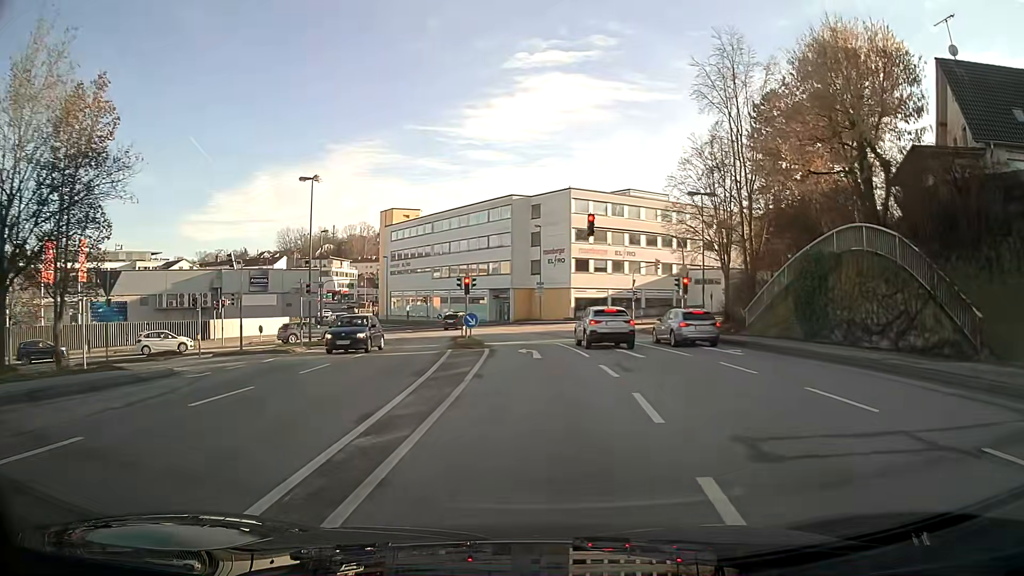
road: tertiary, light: Day
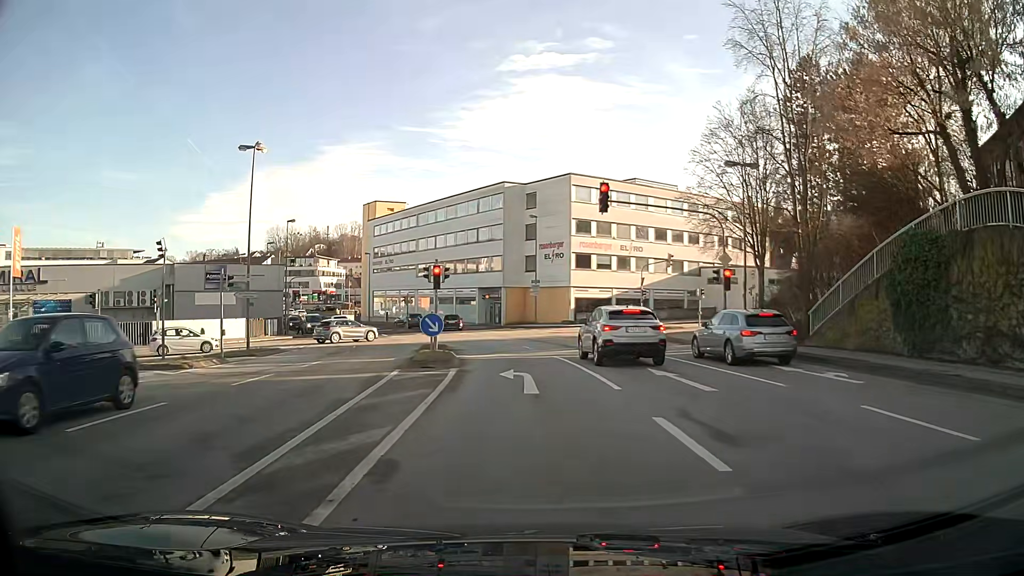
(0.0, +8.4) m; 0°
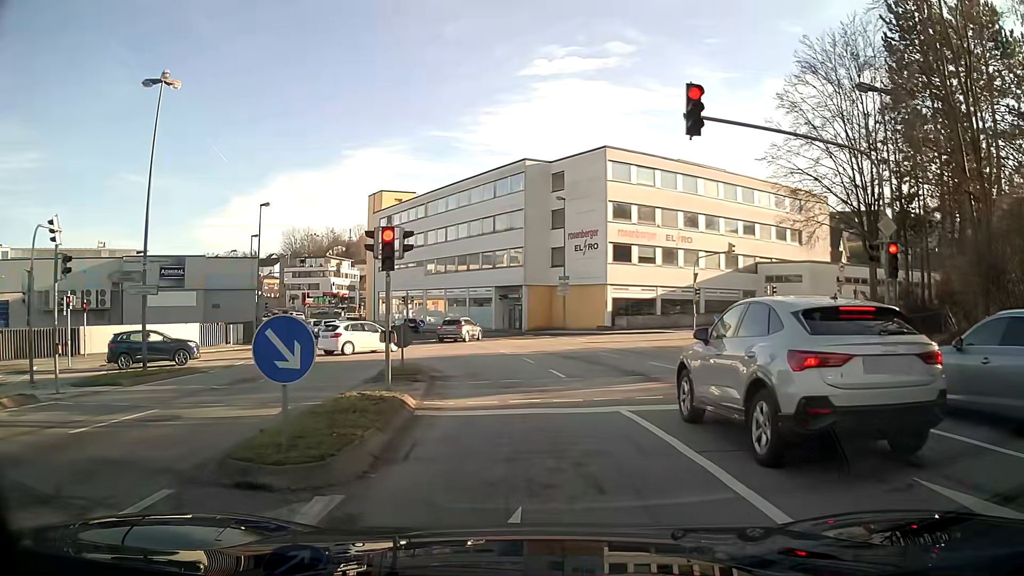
(-0.1, +11.2) m; -2°
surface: asphalt
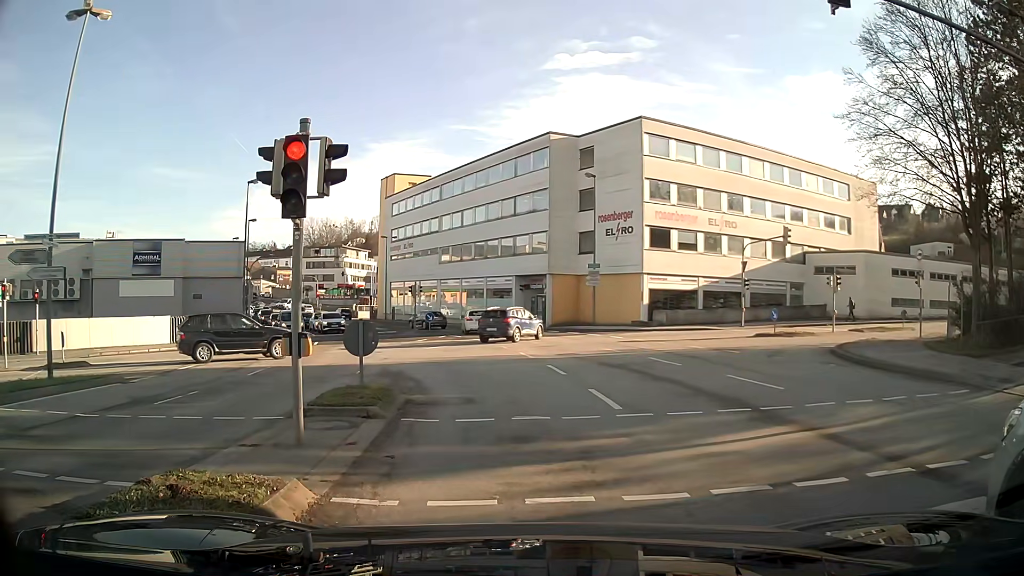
(-0.1, +6.1) m; -2°
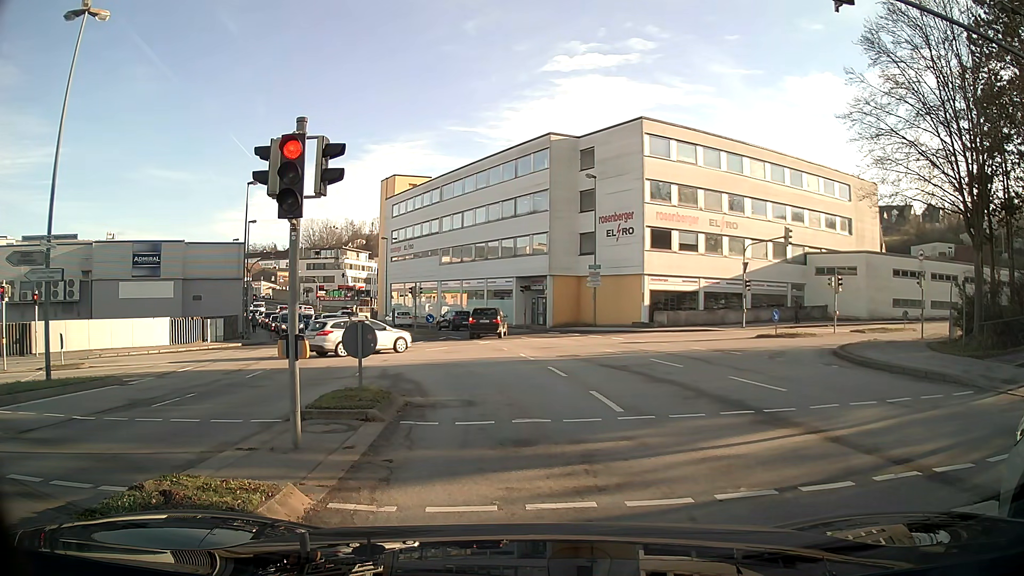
(0.0, +0.2) m; 0°
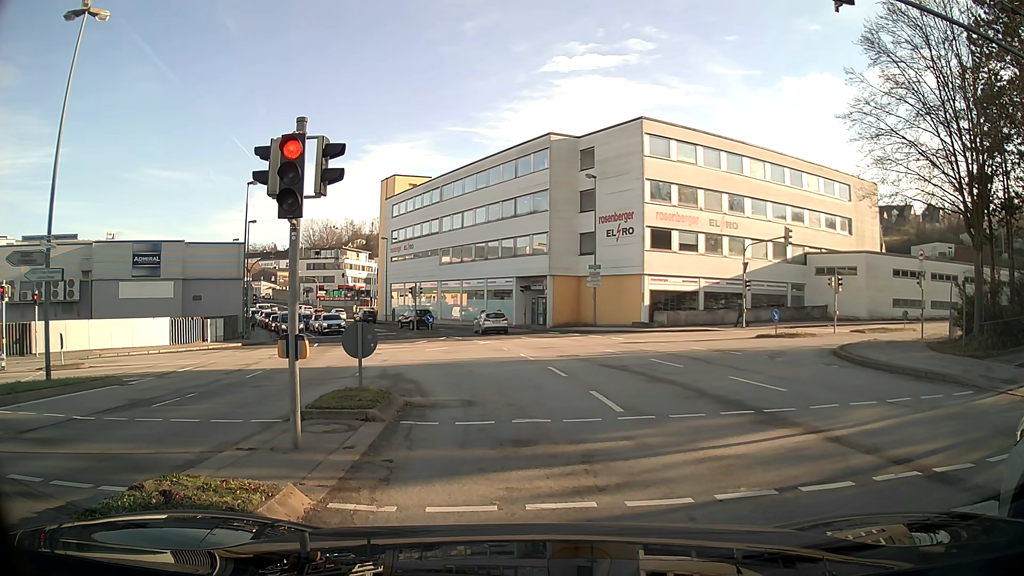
(0.0, 0.0) m; 0°
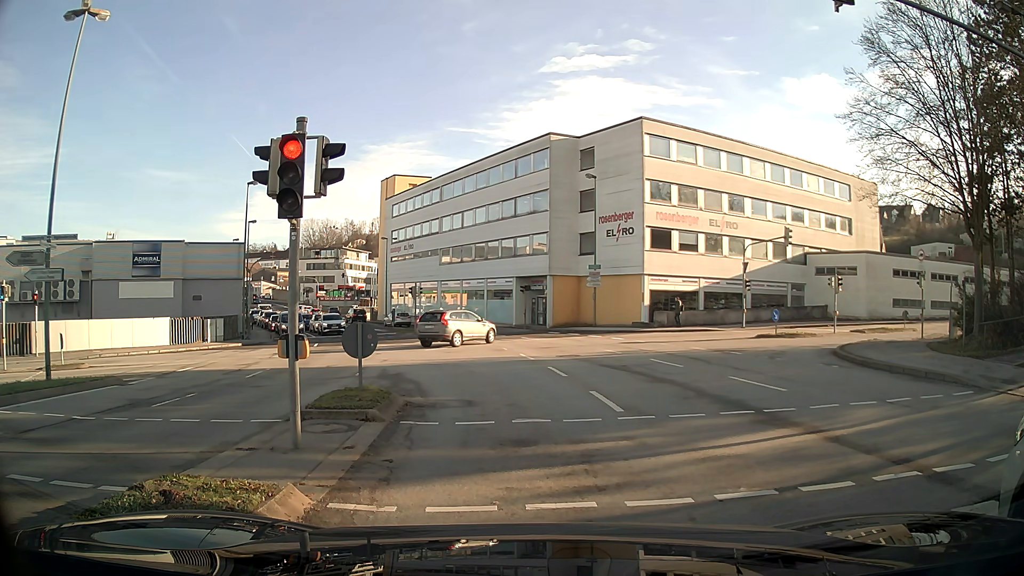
(0.0, 0.0) m; 0°
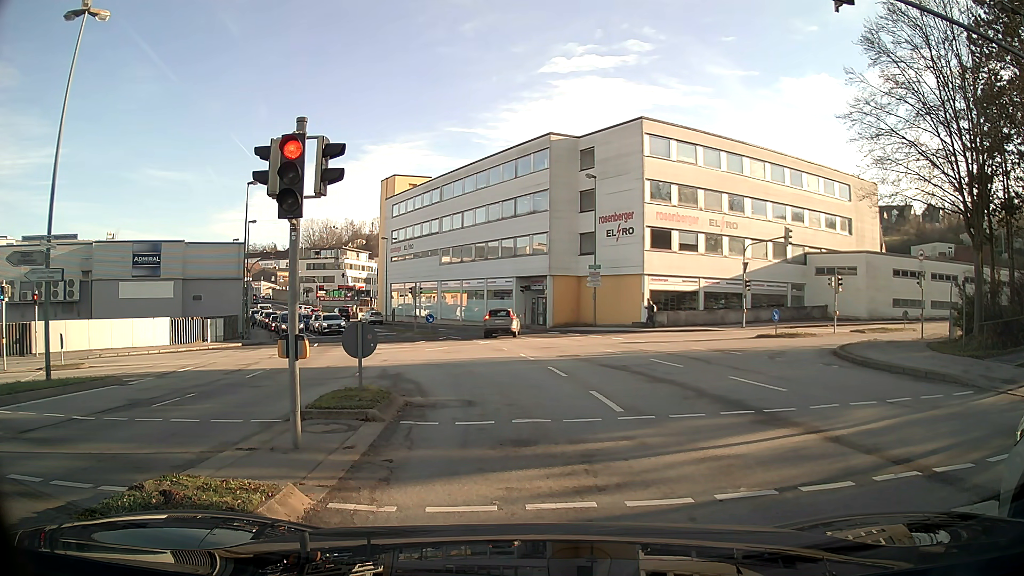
(0.0, 0.0) m; 0°
